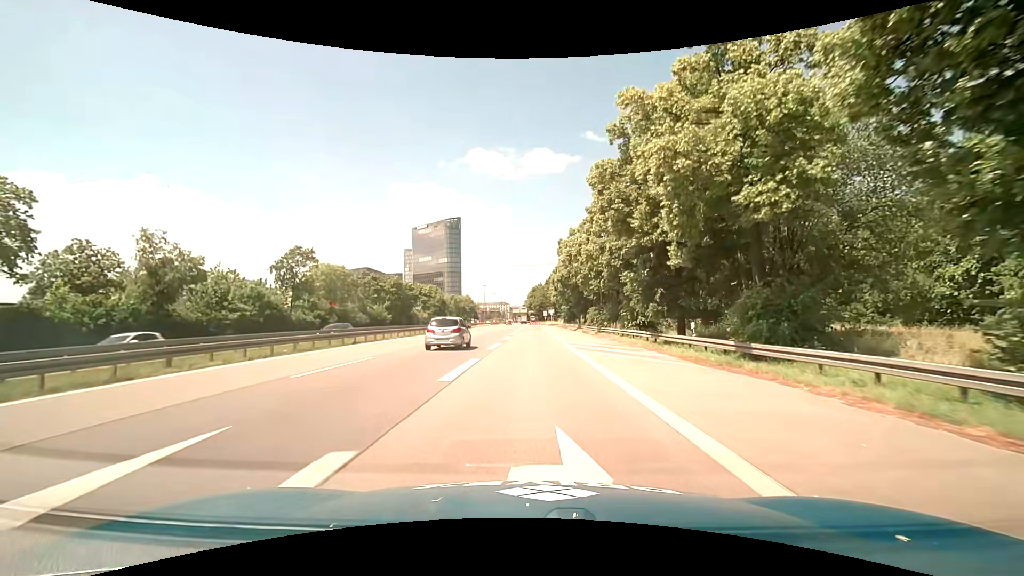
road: motorway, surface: asphalt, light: Day
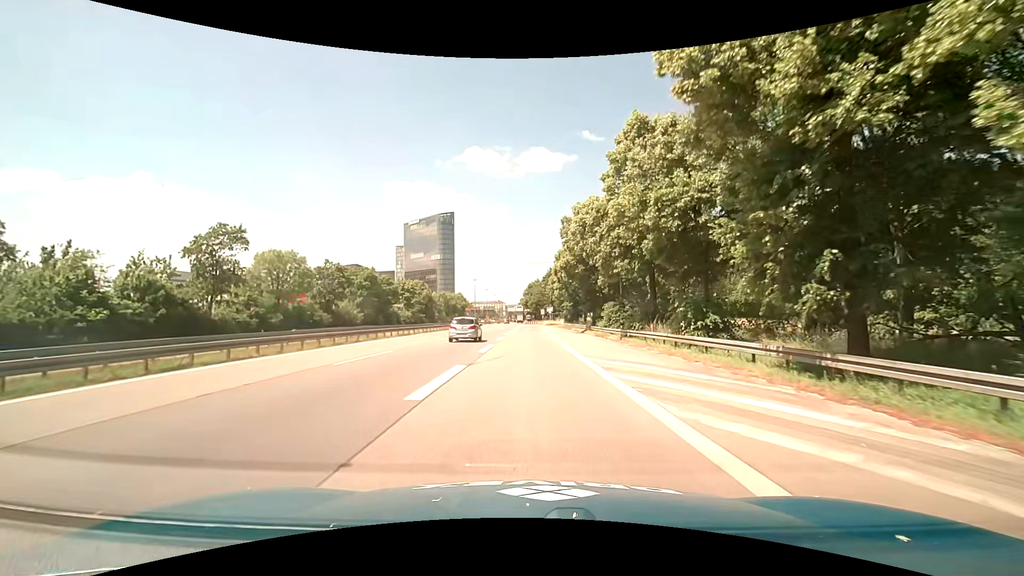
(+0.1, +14.8) m; +1°
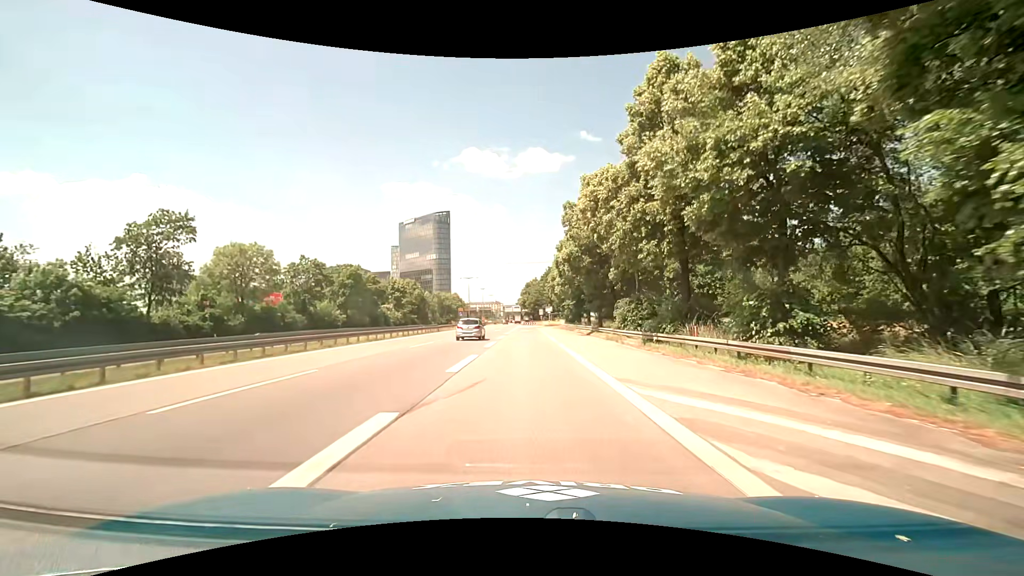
(0.0, +7.3) m; 0°
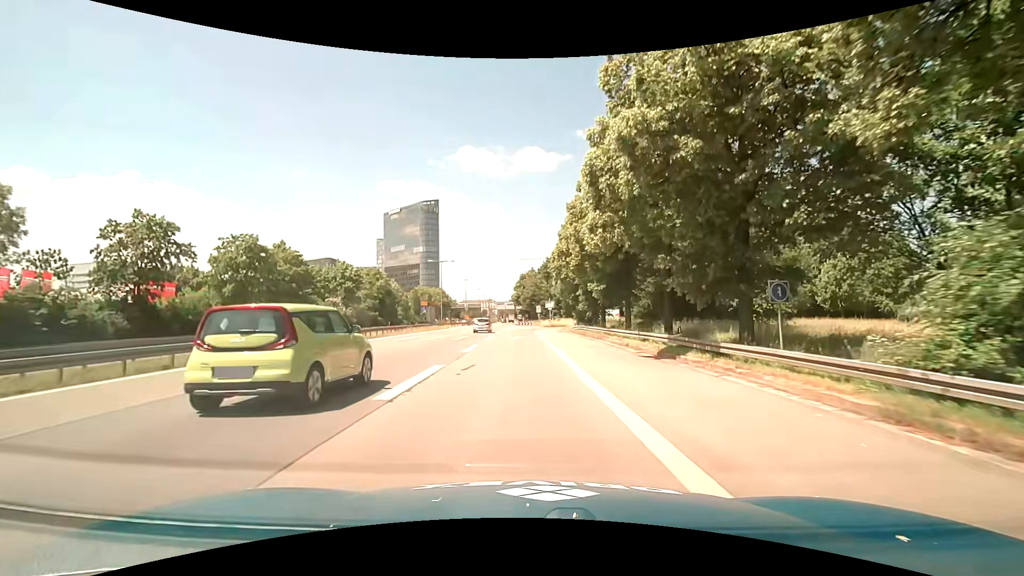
(+0.1, +28.6) m; +1°
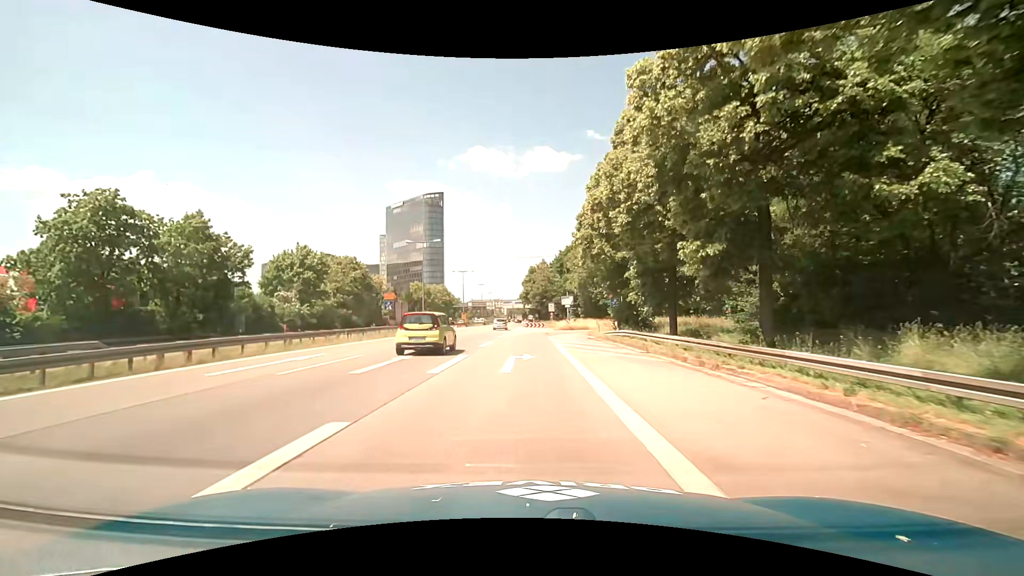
(-0.1, +20.2) m; -1°
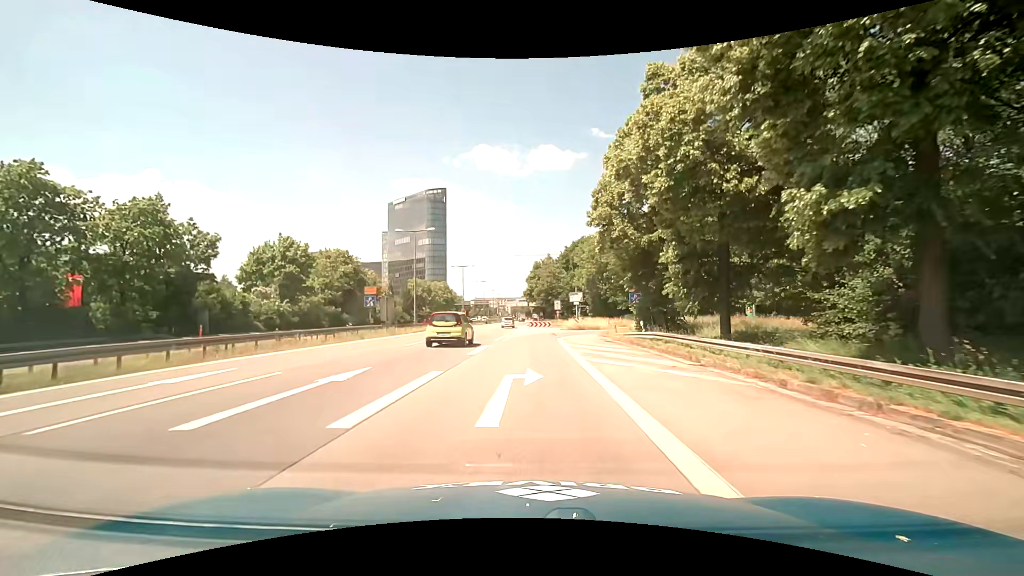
(-0.1, +6.4) m; 0°
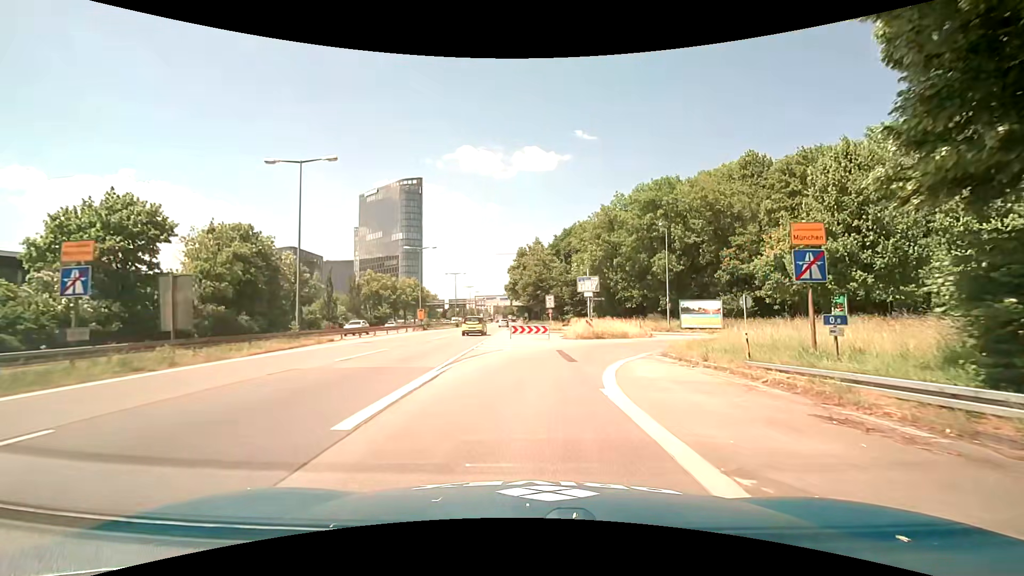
(-0.2, +23.9) m; +1°
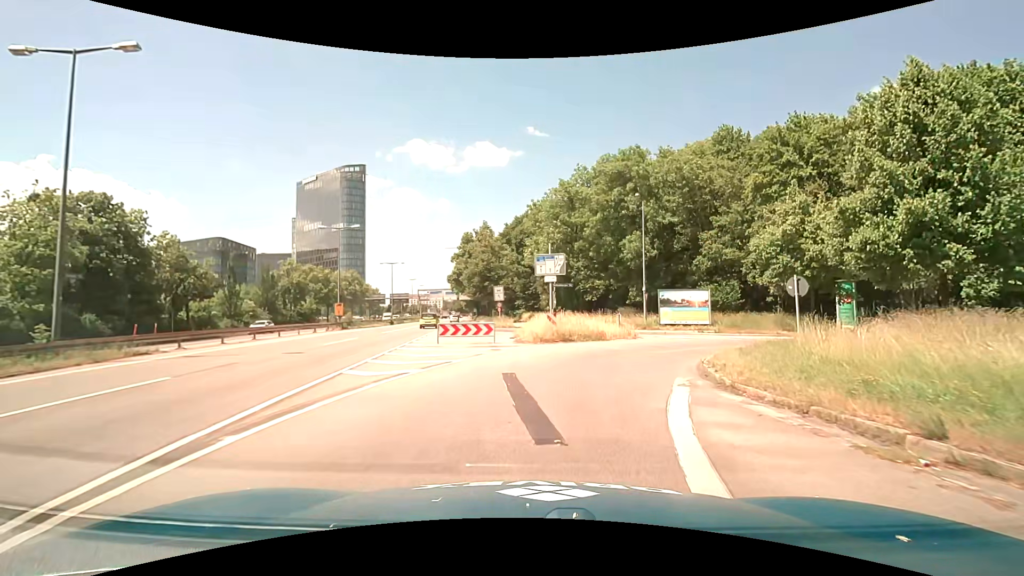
(+0.4, +10.7) m; +5°
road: motorway_link
